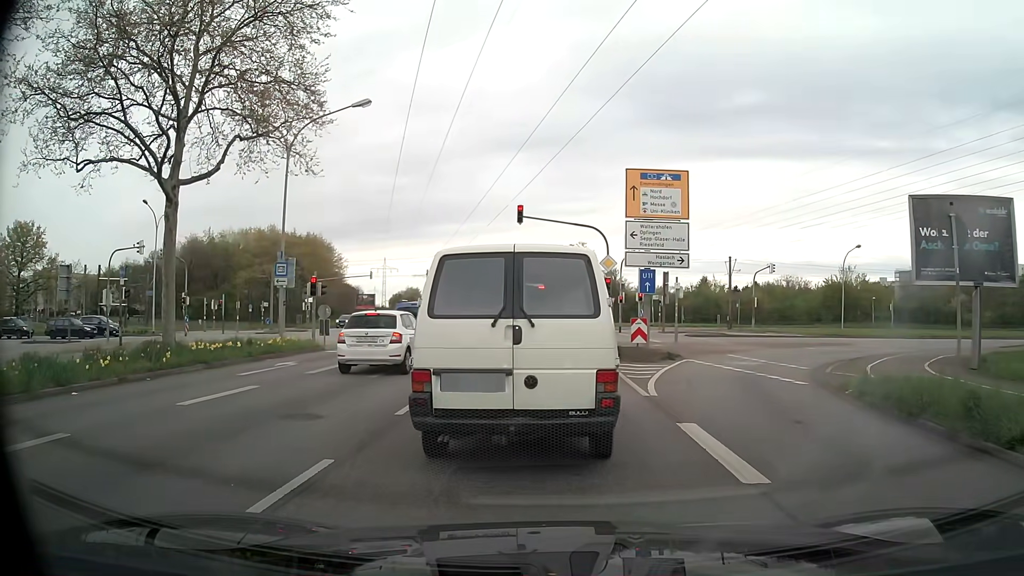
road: primary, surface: asphalt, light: Day
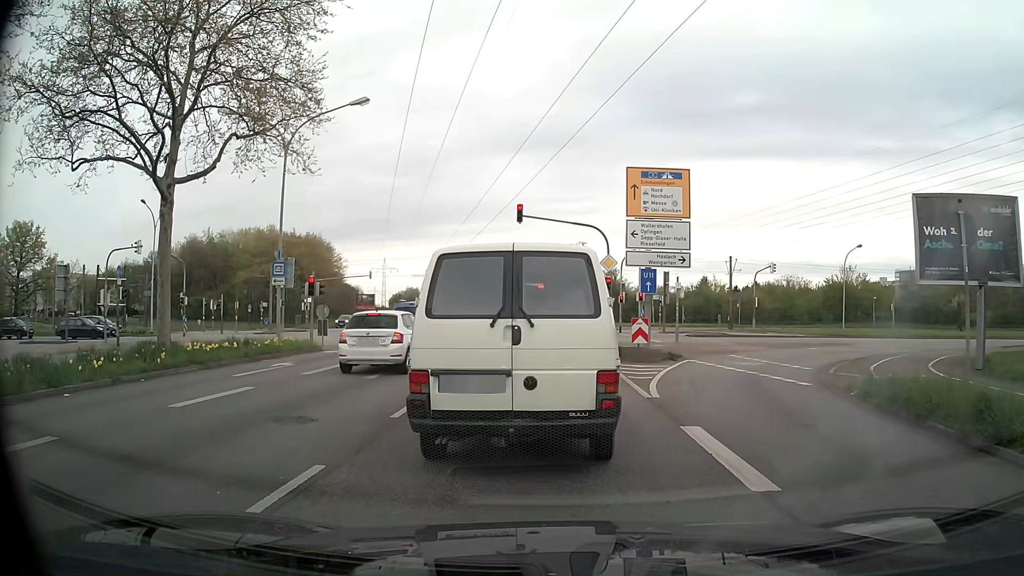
(0.0, +0.2) m; 0°
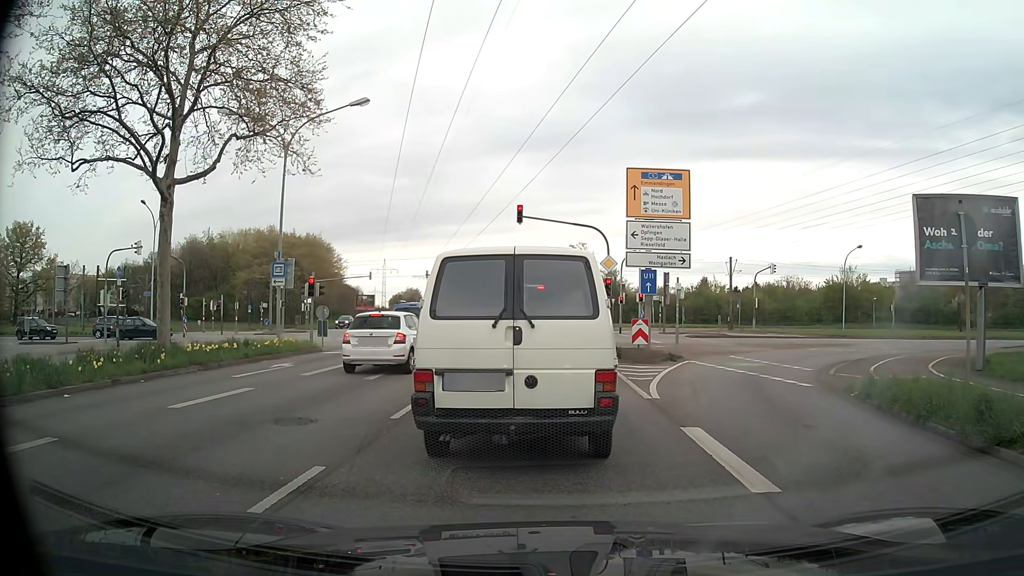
(0.0, +0.1) m; 0°
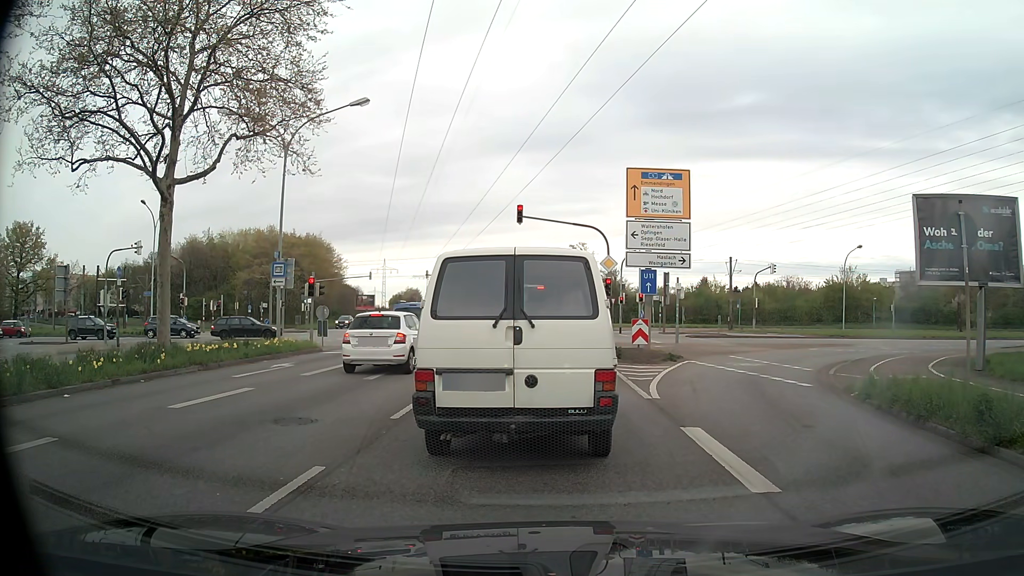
(0.0, 0.0) m; 0°
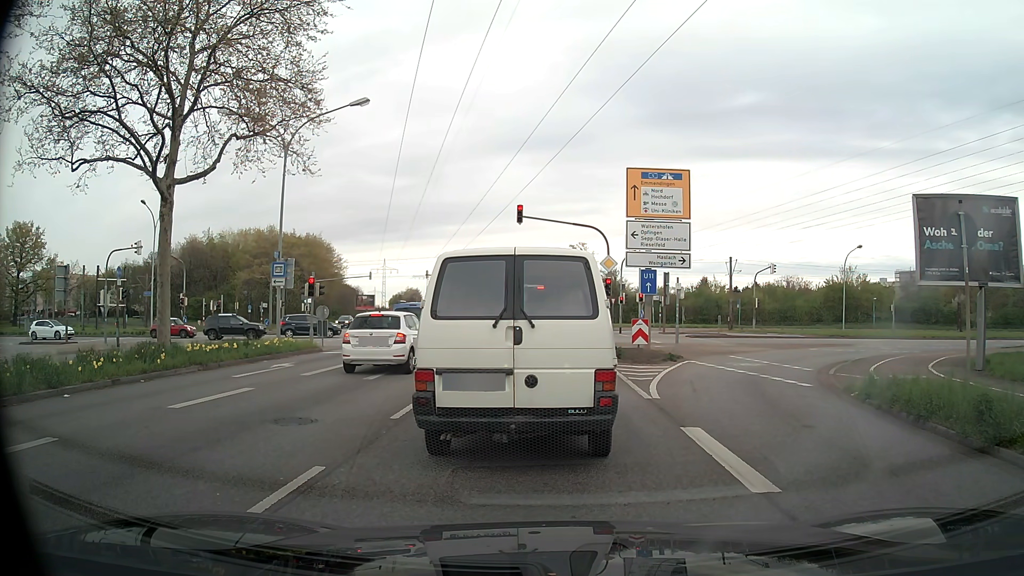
(0.0, 0.0) m; 0°
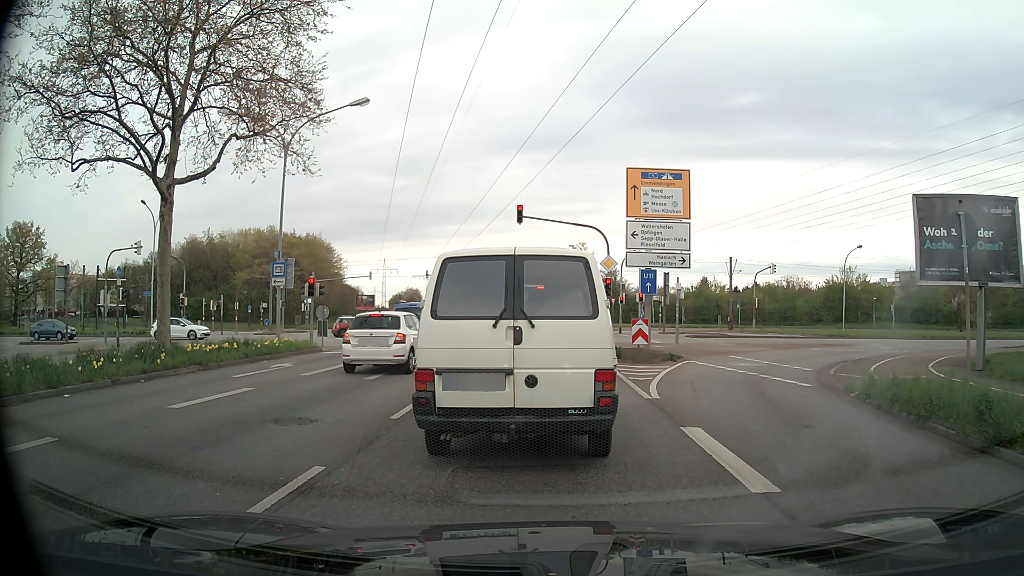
(0.0, 0.0) m; 0°
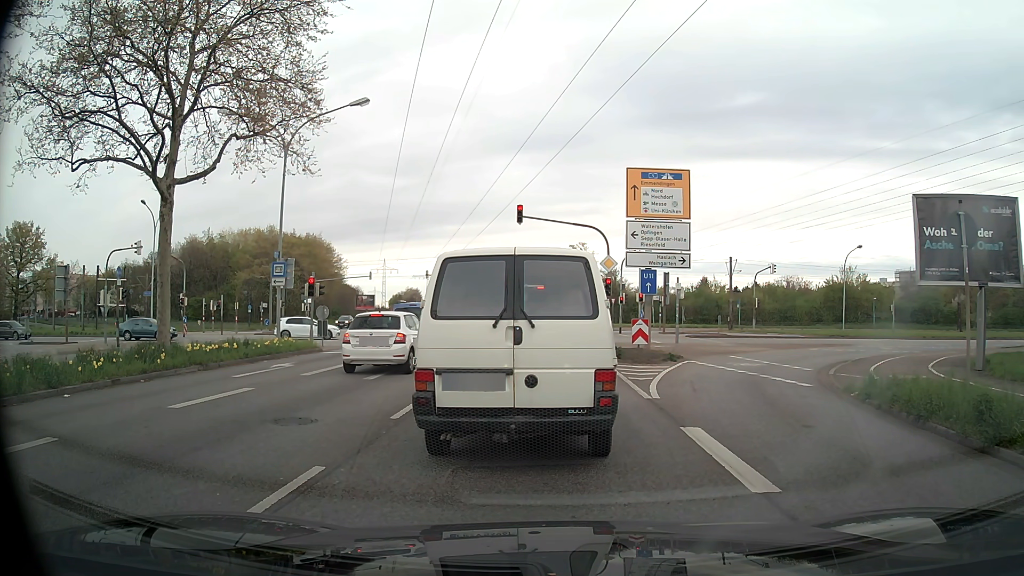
(0.0, 0.0) m; 0°
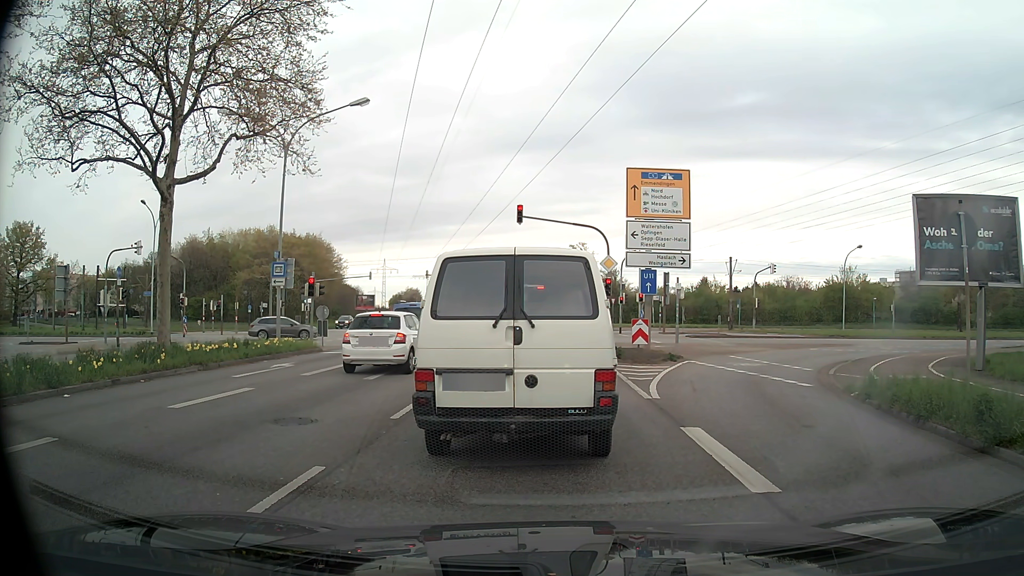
(0.0, 0.0) m; 0°
